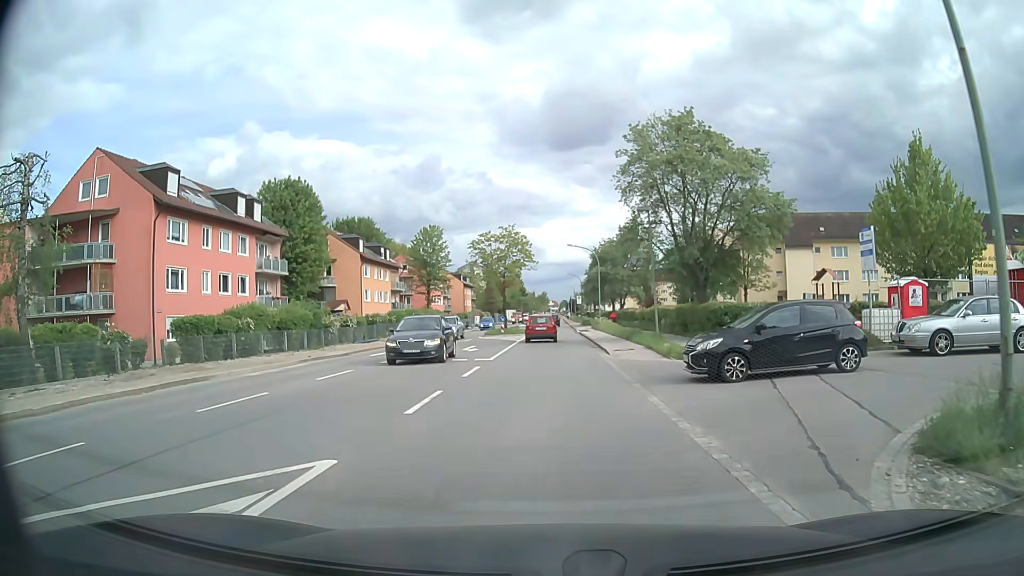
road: secondary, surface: asphalt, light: Day
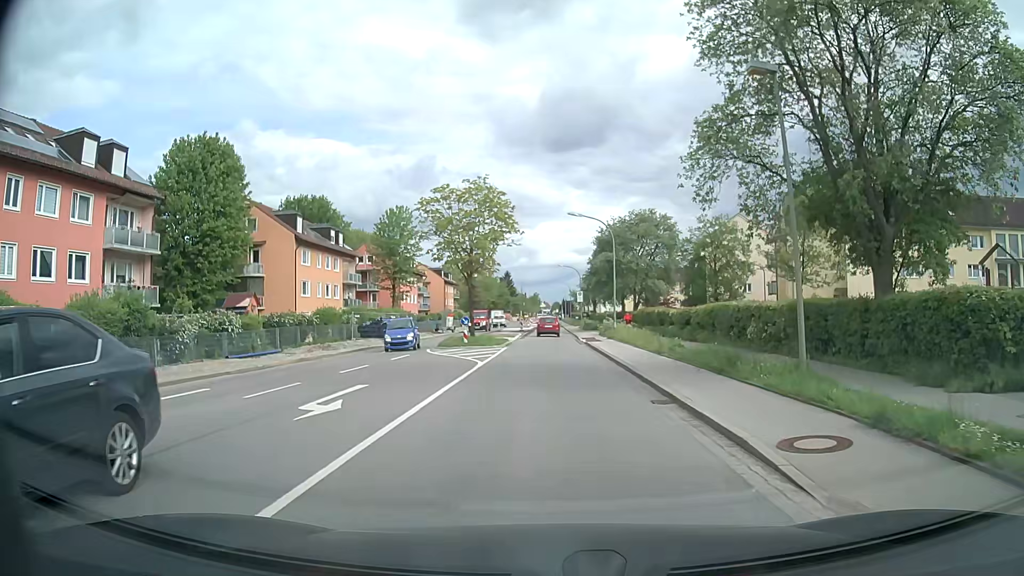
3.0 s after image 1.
(+0.1, +18.6) m; +1°
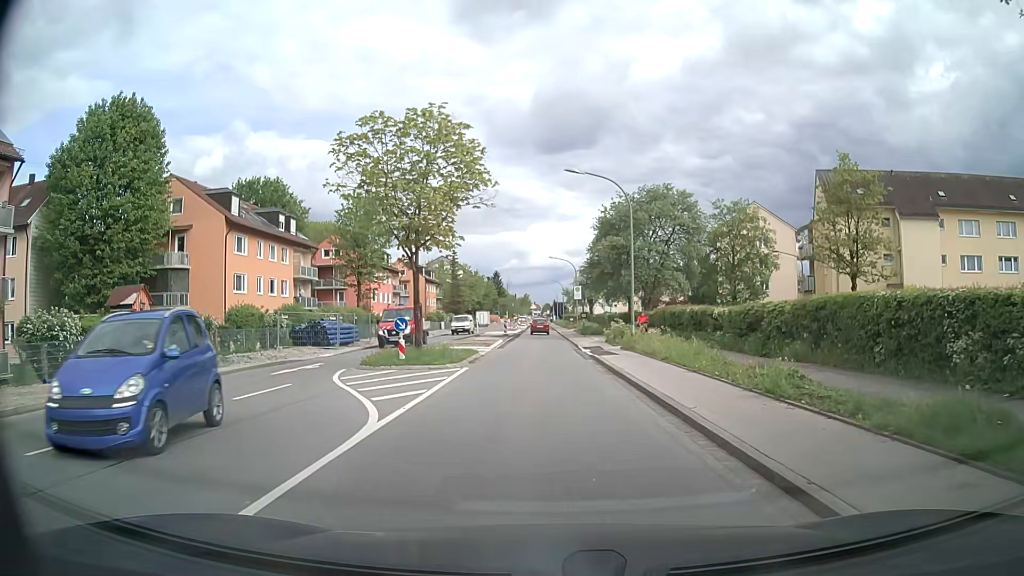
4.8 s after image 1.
(0.0, +12.1) m; +1°
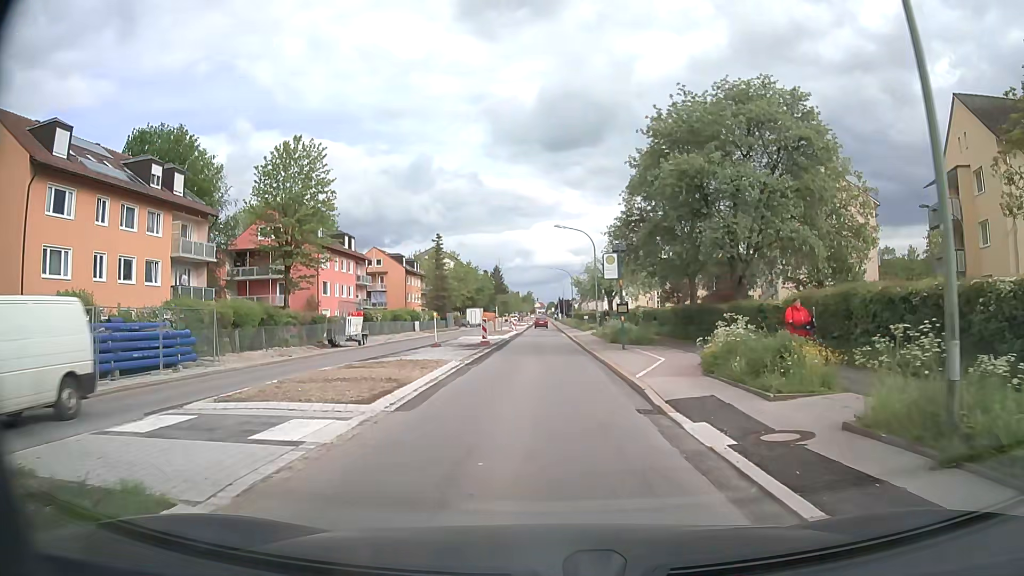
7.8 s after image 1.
(-0.1, +22.0) m; 0°
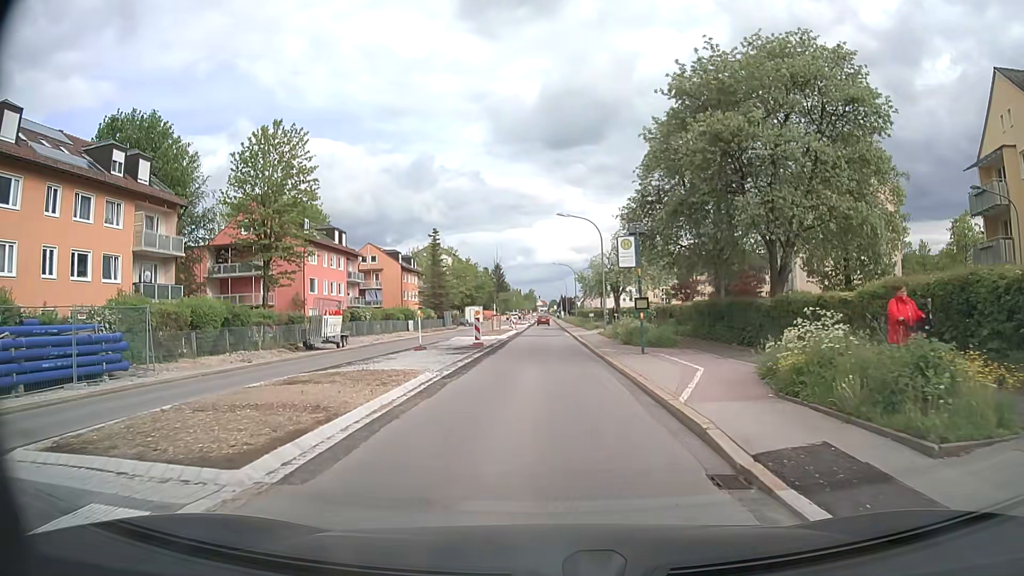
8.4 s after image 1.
(0.0, +4.5) m; -1°
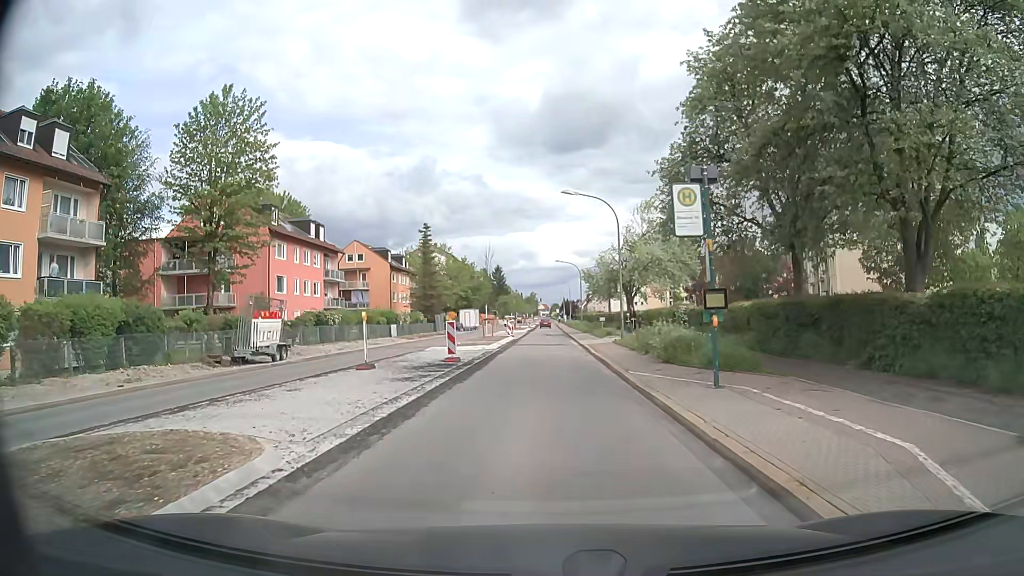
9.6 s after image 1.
(0.0, +8.6) m; 0°
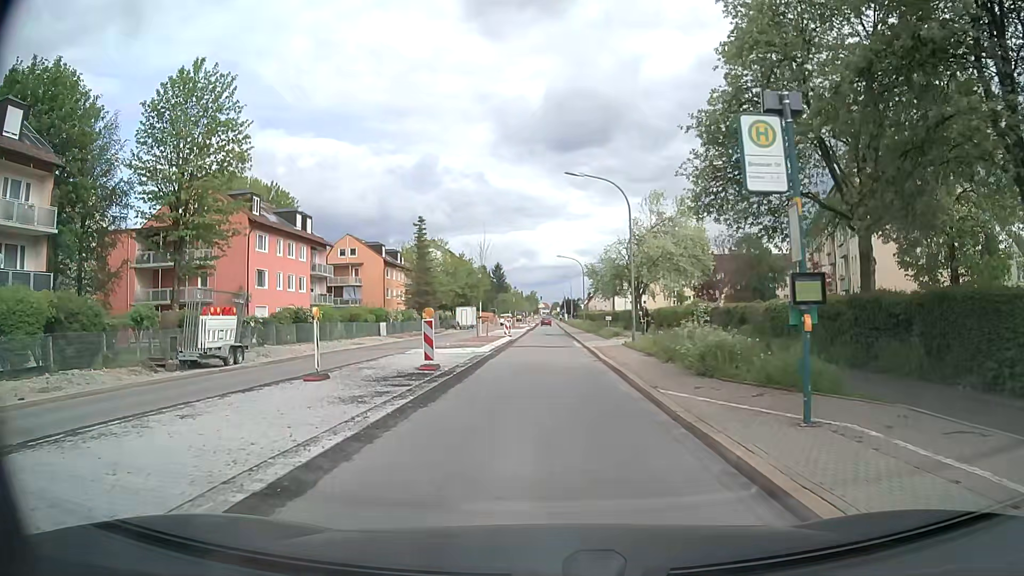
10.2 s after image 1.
(0.0, +4.2) m; 0°
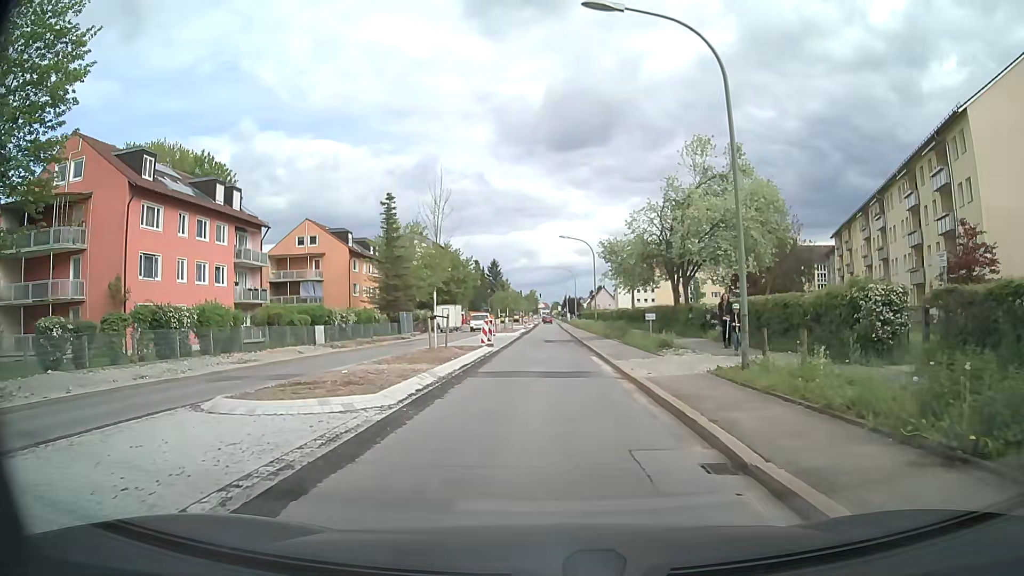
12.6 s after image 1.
(0.0, +16.3) m; 0°
(0, +10) (0, +20) (0, +30) (0, +40) (0, +50) (0, +60) (0, +70) (0, +80) (0, +90) (0, +100) m
